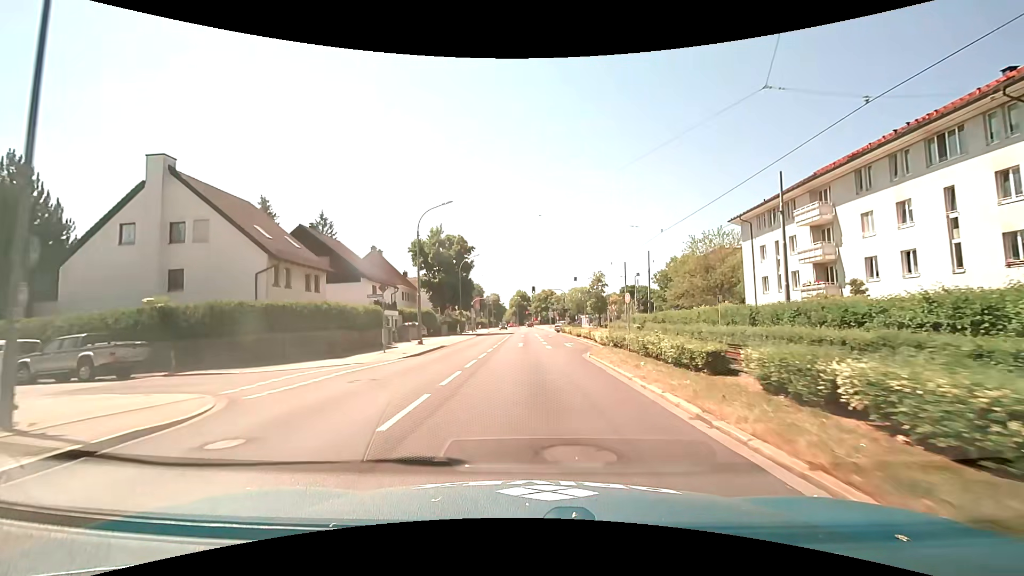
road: tertiary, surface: asphalt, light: Day
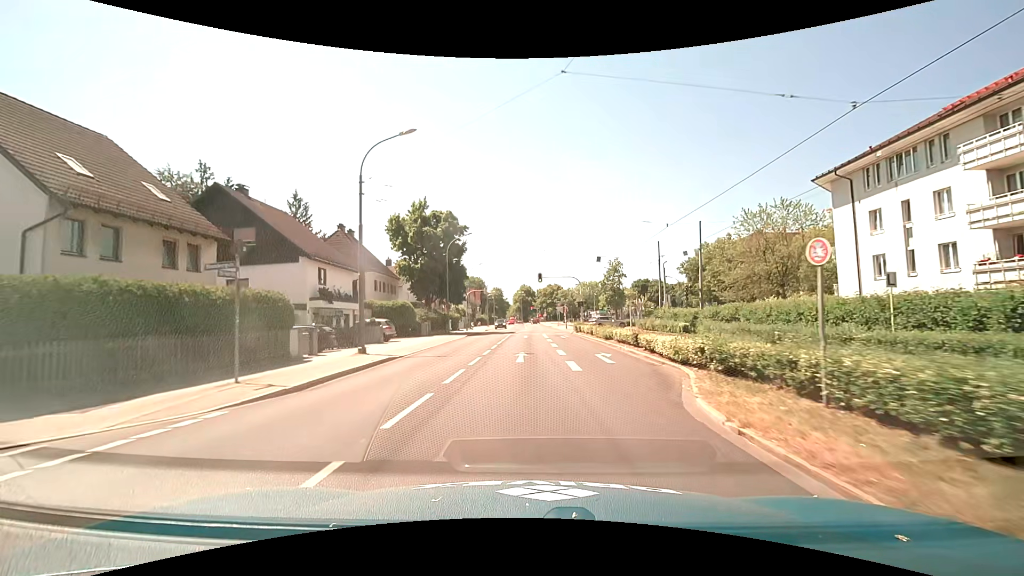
(0.0, +13.6) m; -1°
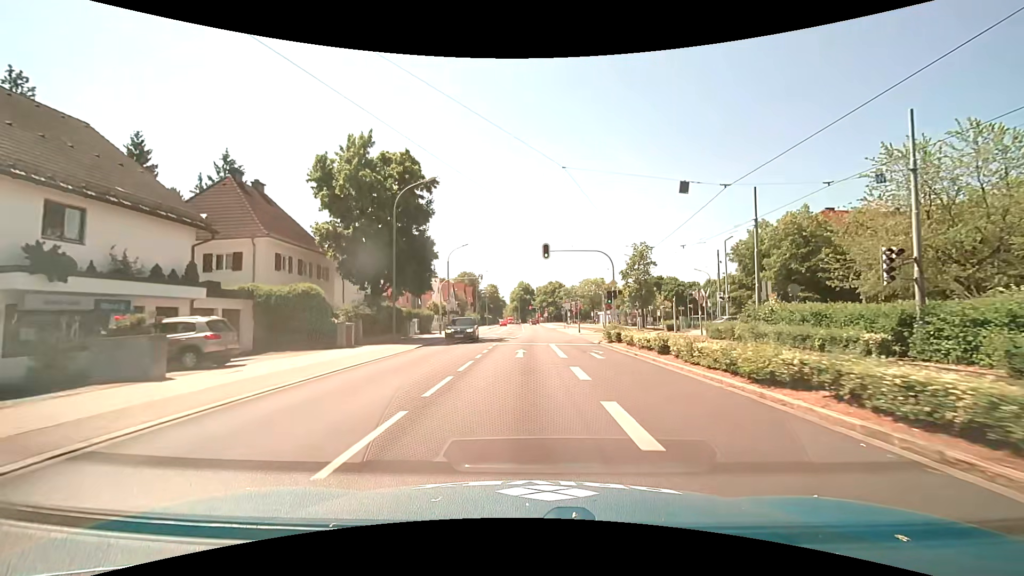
(0.0, +20.1) m; 0°
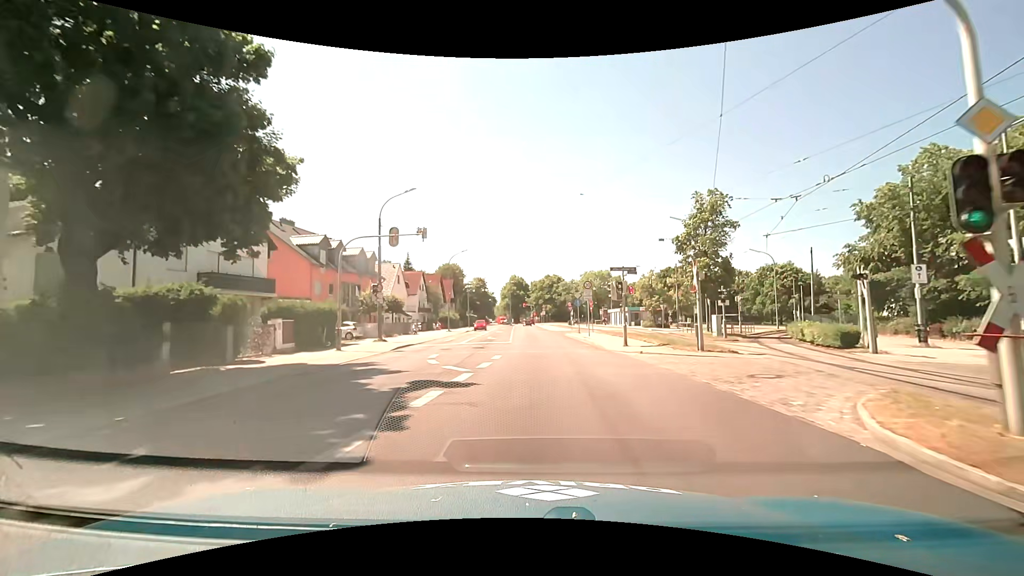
(+0.2, +26.1) m; 0°
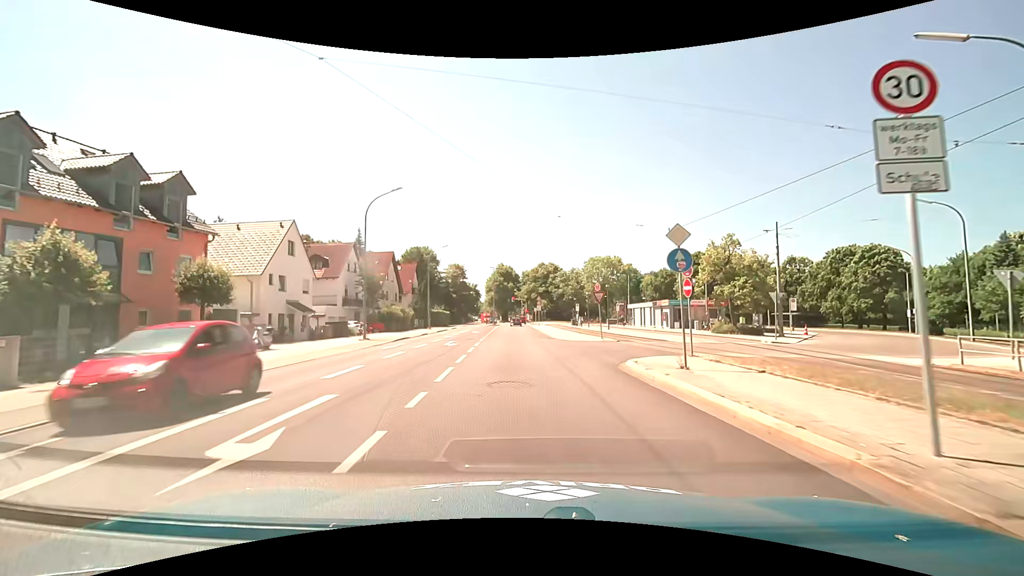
(+0.5, +29.9) m; +2°
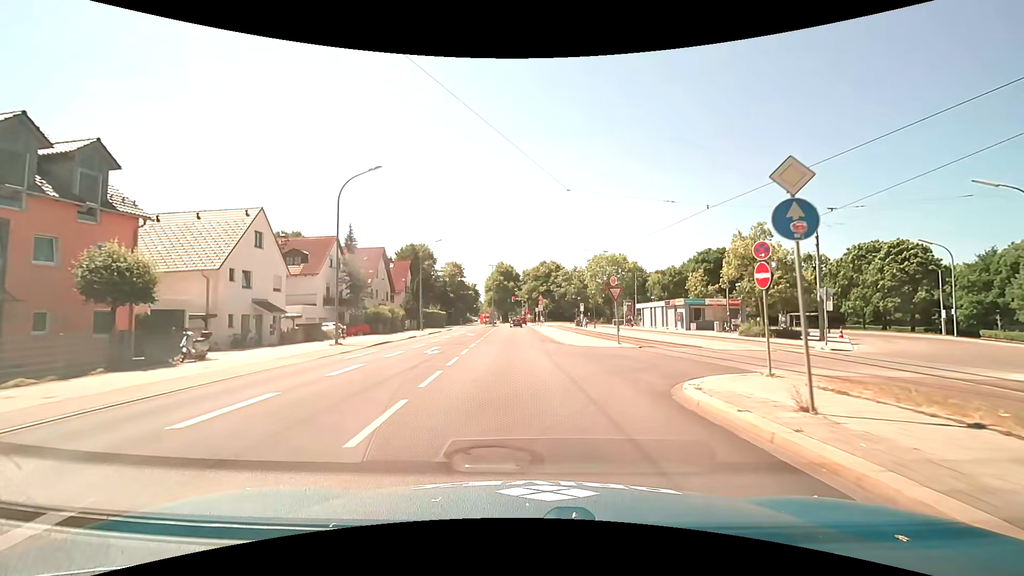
(0.0, +5.1) m; 0°
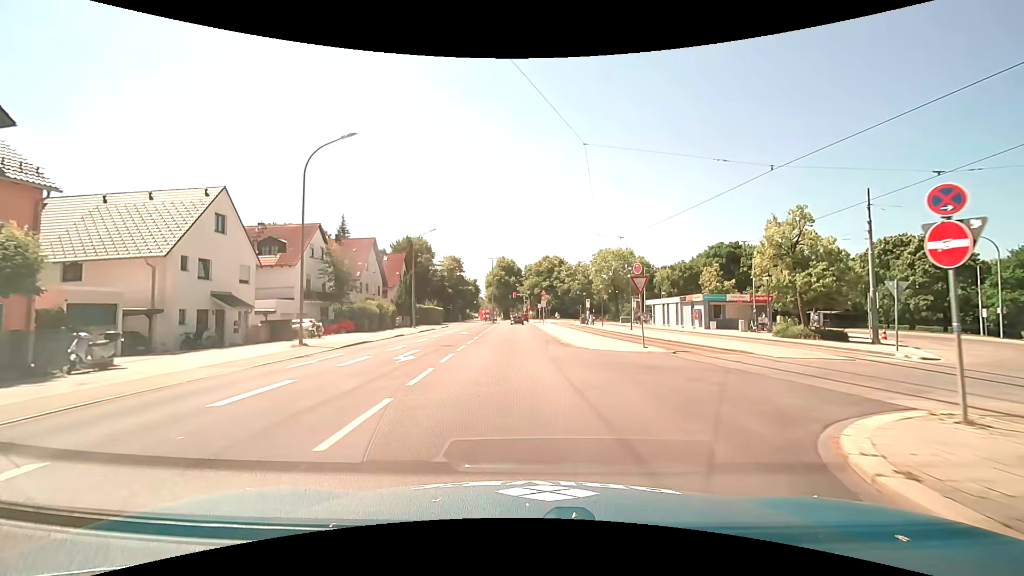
(0.0, +4.8) m; 0°
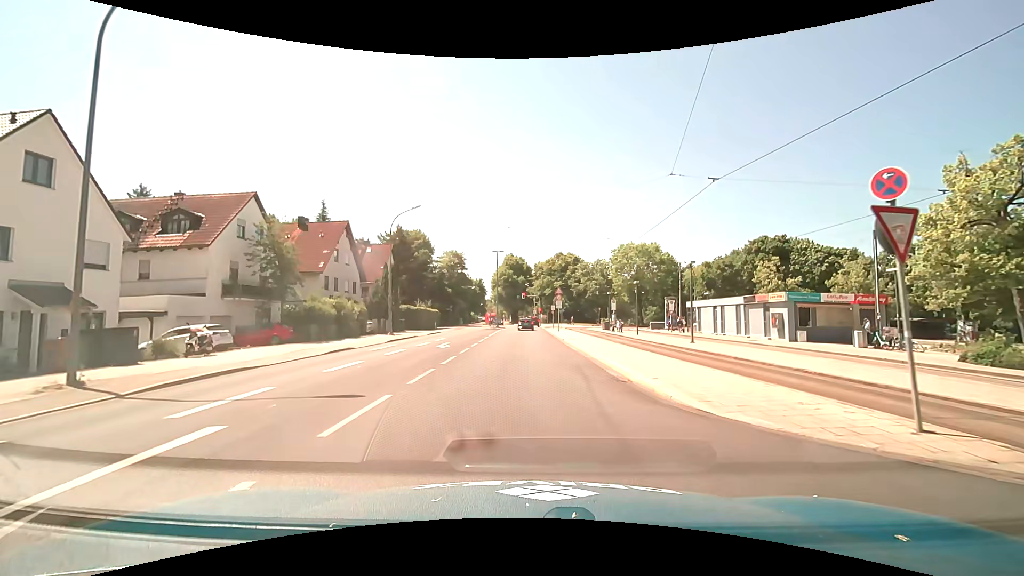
(-0.2, +12.7) m; -1°
(0, +10) (0, +20) (0, +30) (0, +40) (0, +50) (0, +60) (0, +70) (0, +80) (0, +90) (-1, +100) m
